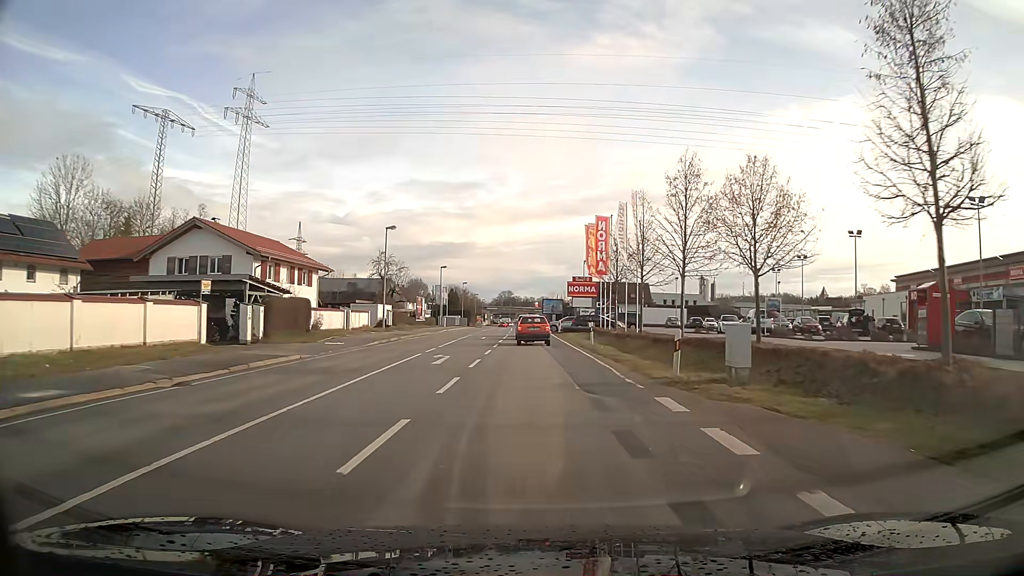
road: primary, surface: asphalt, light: Day
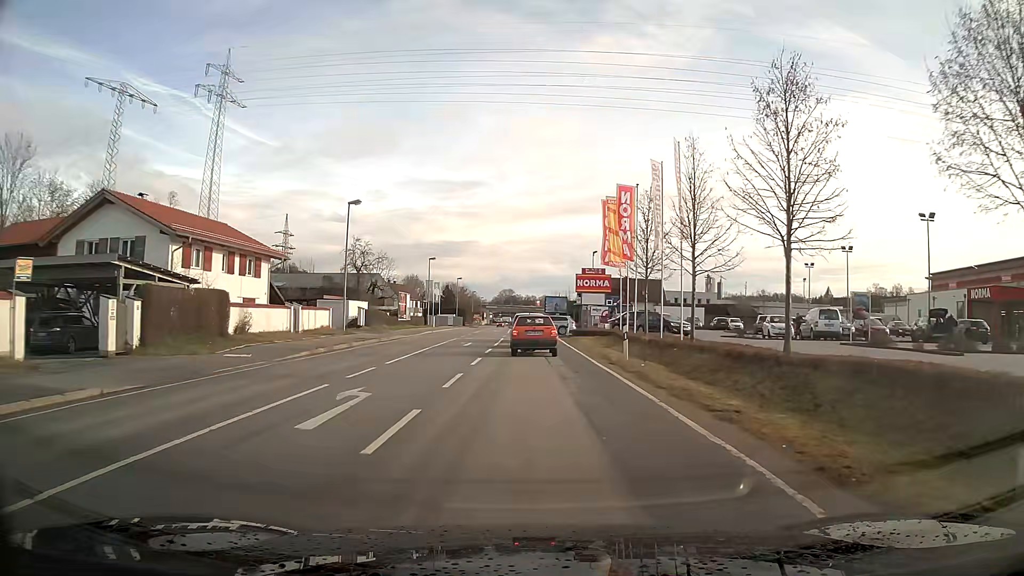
(0.0, +10.8) m; 0°
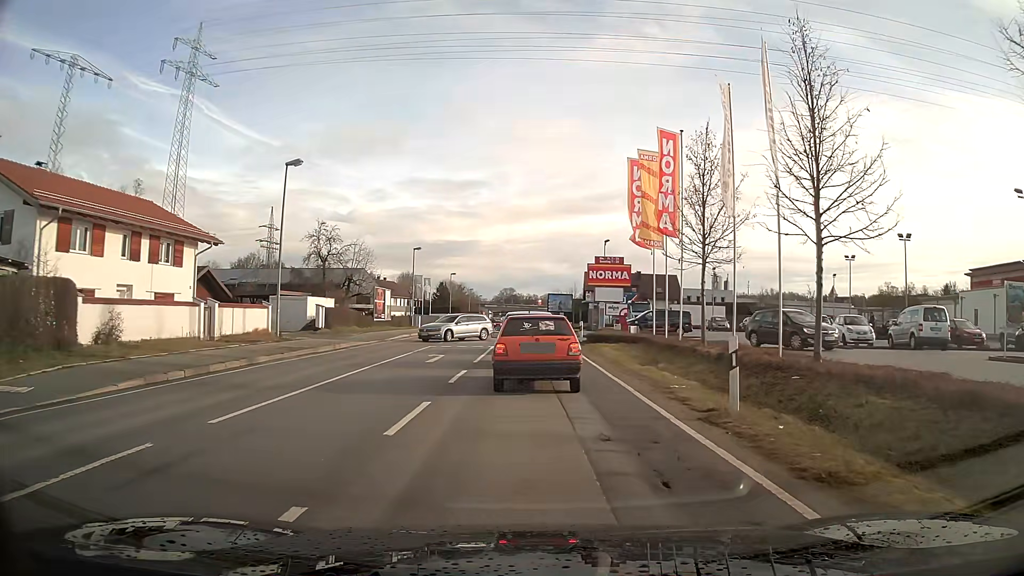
(0.0, +10.4) m; 0°
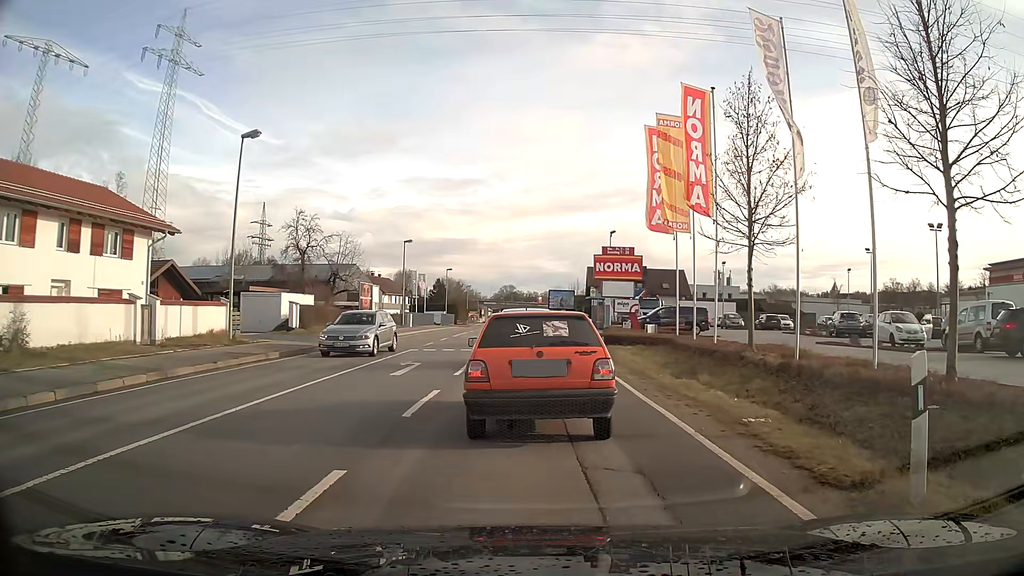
(0.0, +4.5) m; 0°
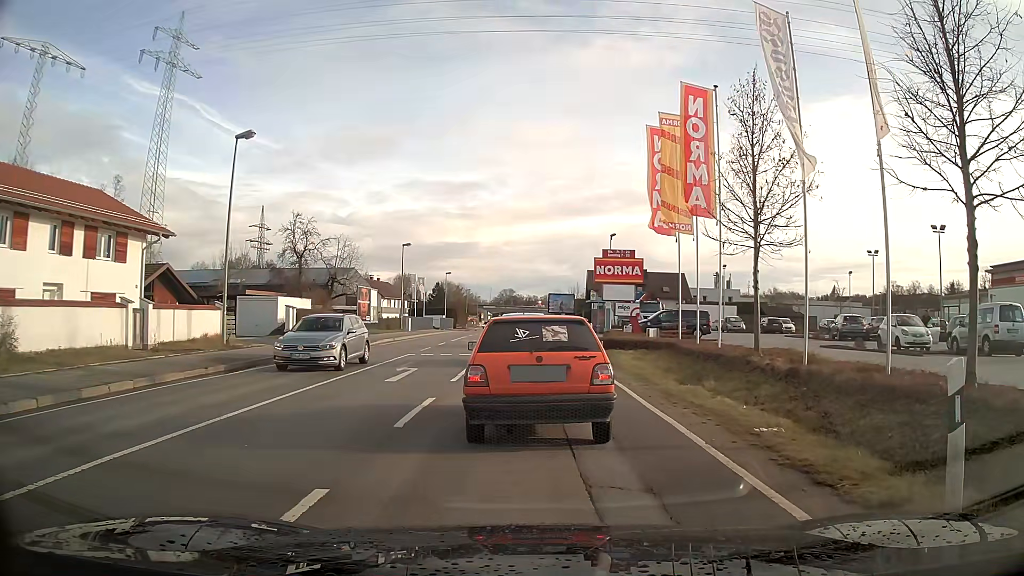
(0.0, +0.5) m; 0°
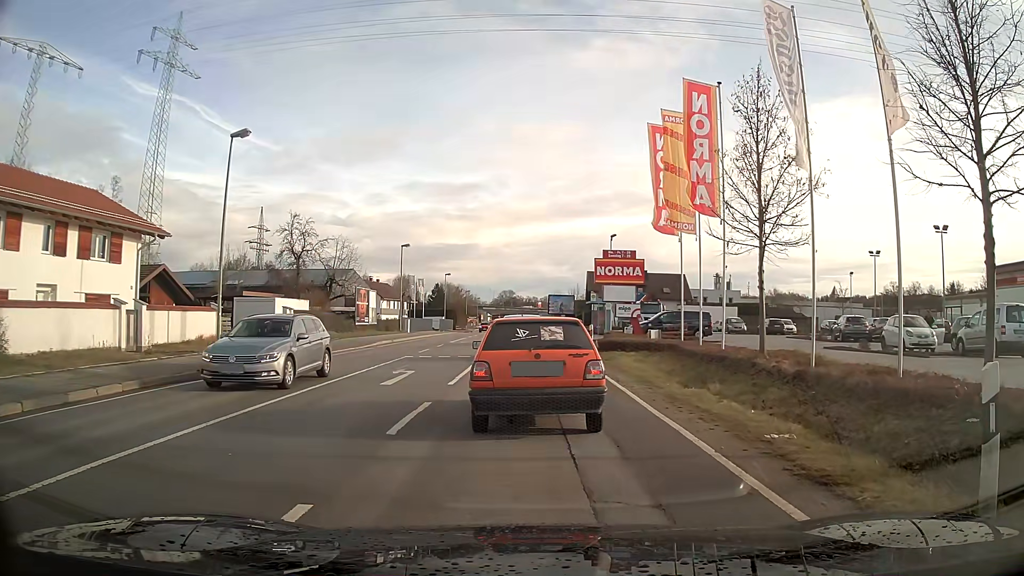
(0.0, +0.4) m; 0°
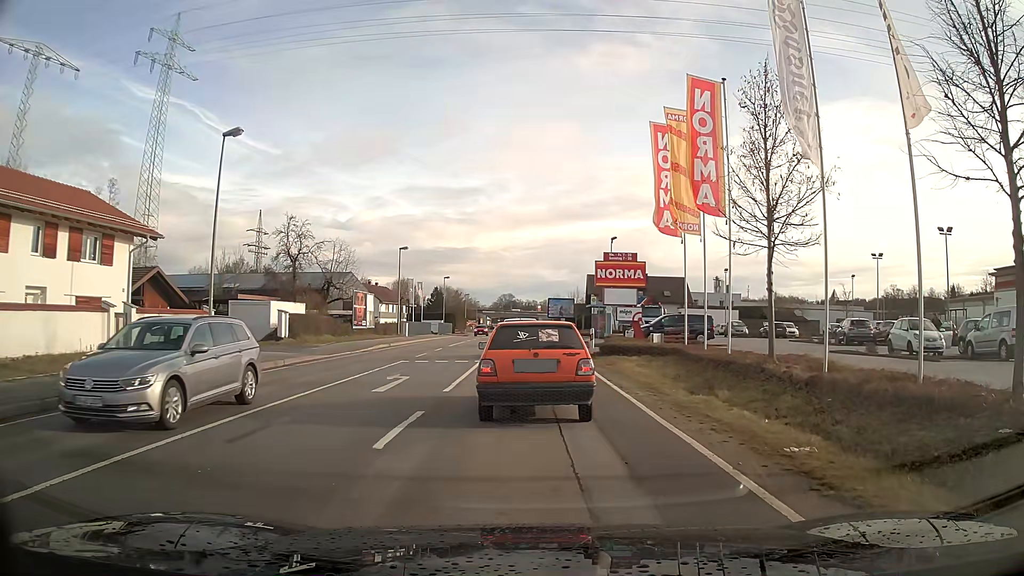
(0.0, +0.8) m; 0°
